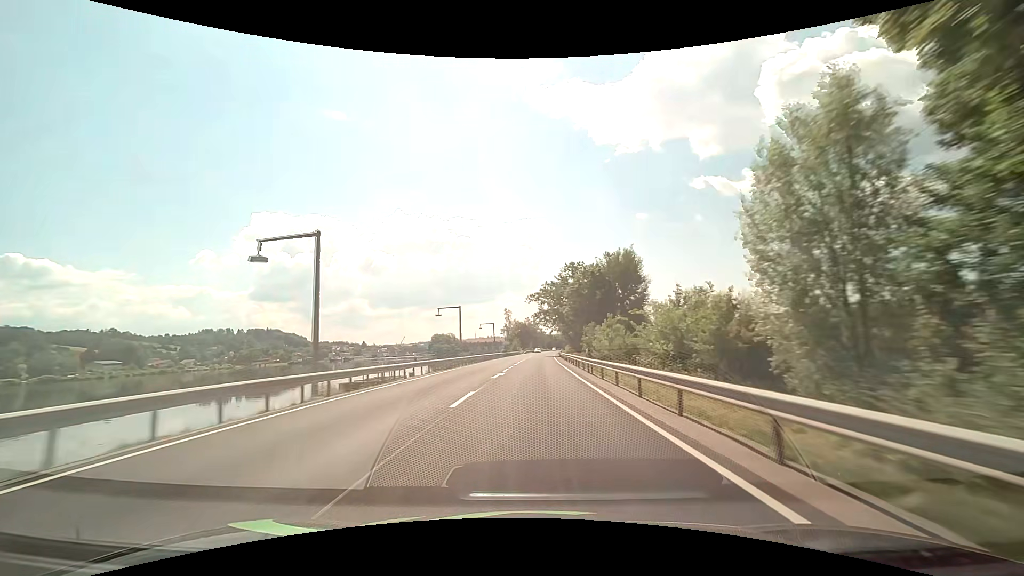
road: primary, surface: asphalt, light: Day
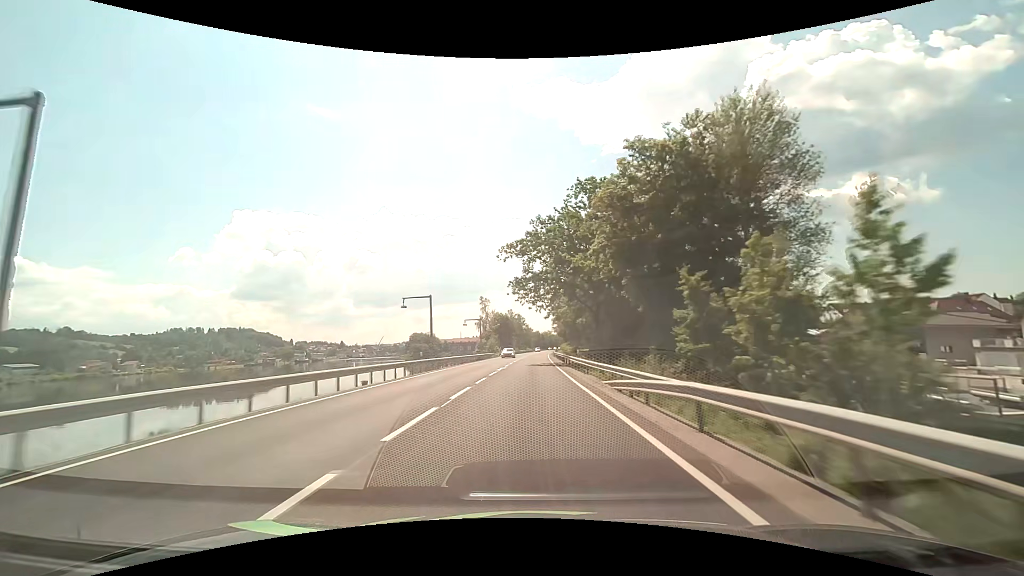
(+0.7, +46.2) m; +2°
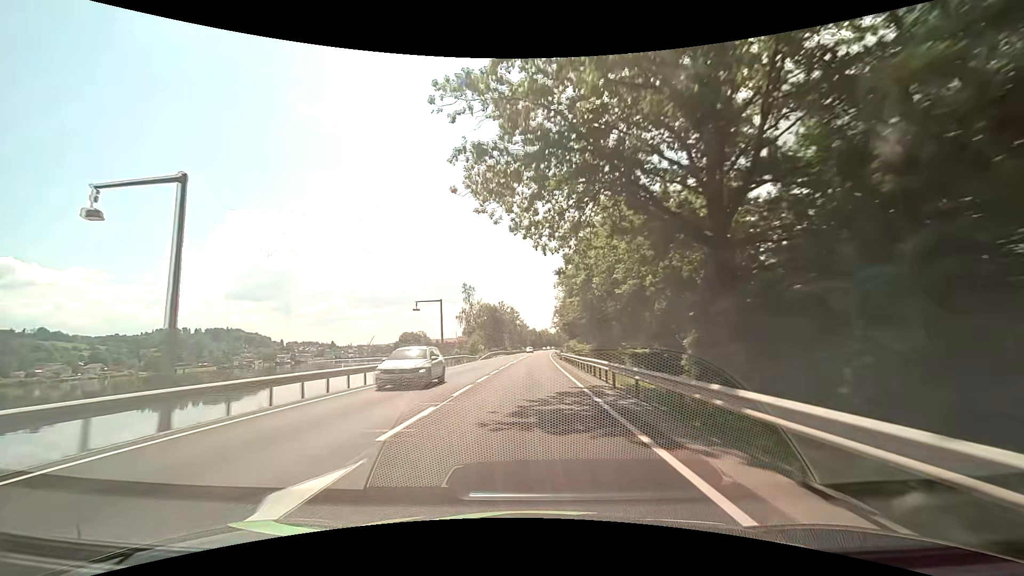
(+0.1, +30.8) m; +1°
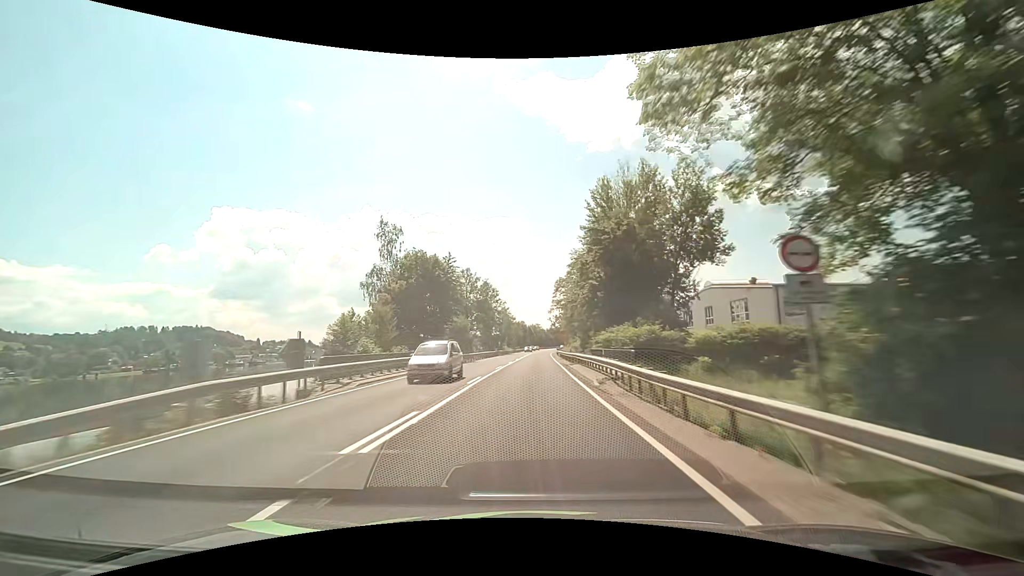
(+0.3, +61.8) m; +1°
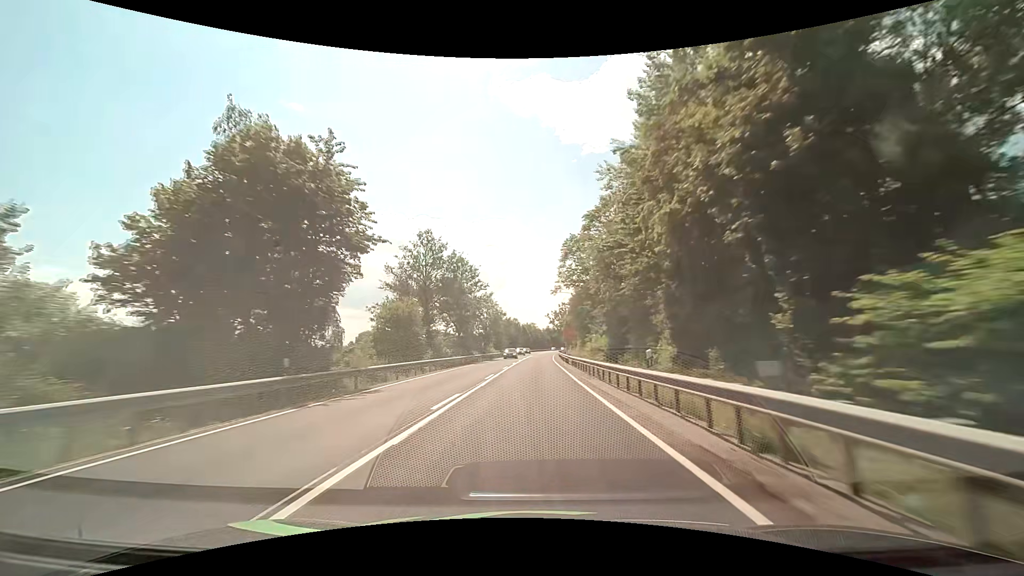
(+0.3, +31.0) m; +1°
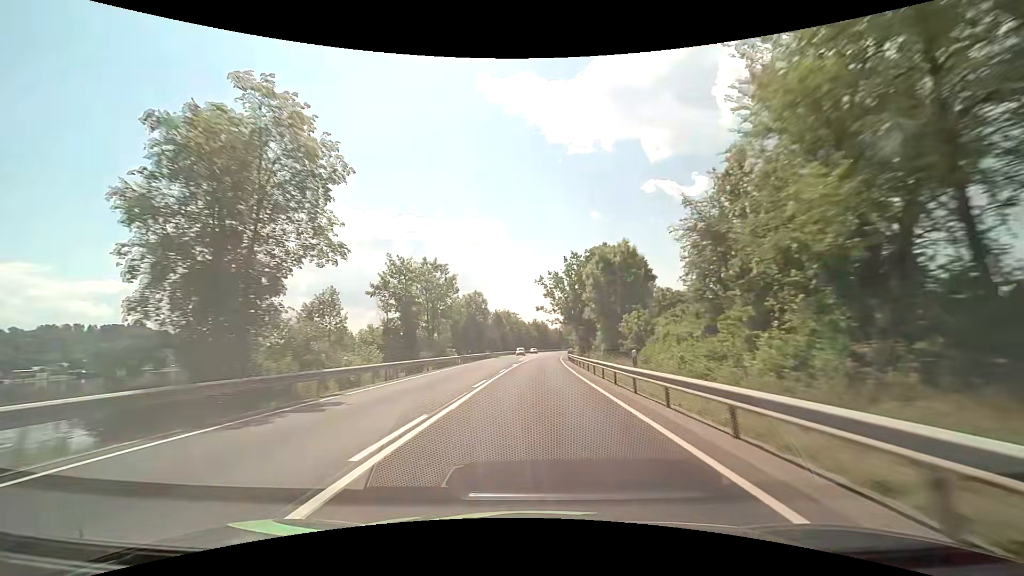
(+1.1, +77.6) m; +2°
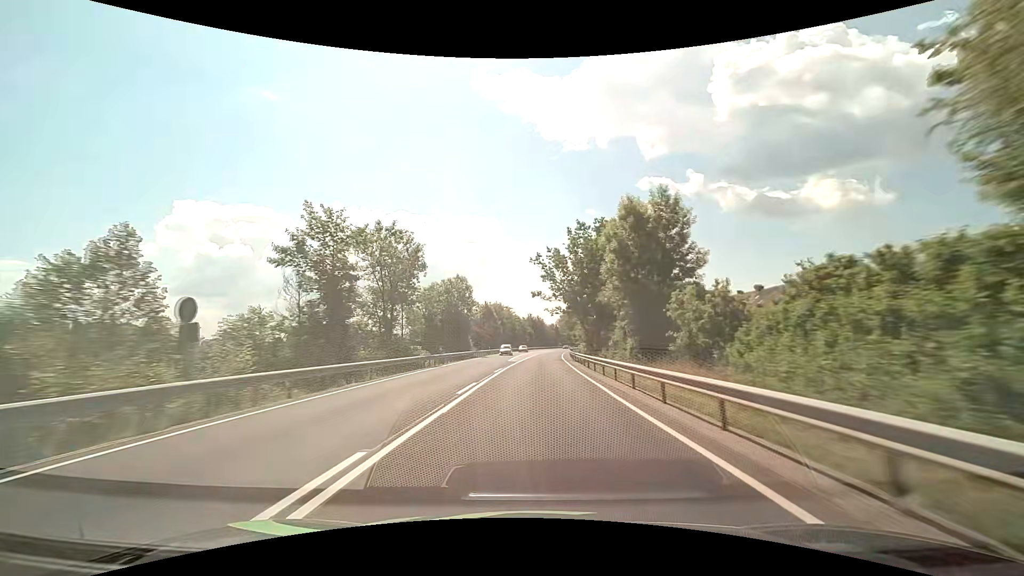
(+0.1, +15.5) m; 0°
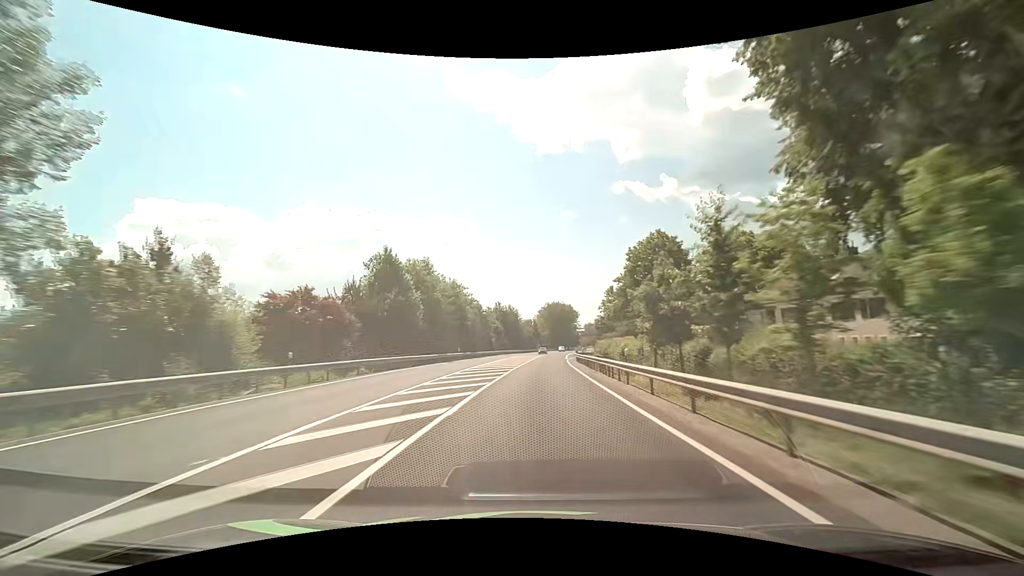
(+1.5, +62.2) m; +3°
(0, +10) (0, +20) (0, +30) (+1, +40) (+1, +50) (+2, +60) (+3, +70) (+3, +80) (+4, +90) (+5, +100) m
